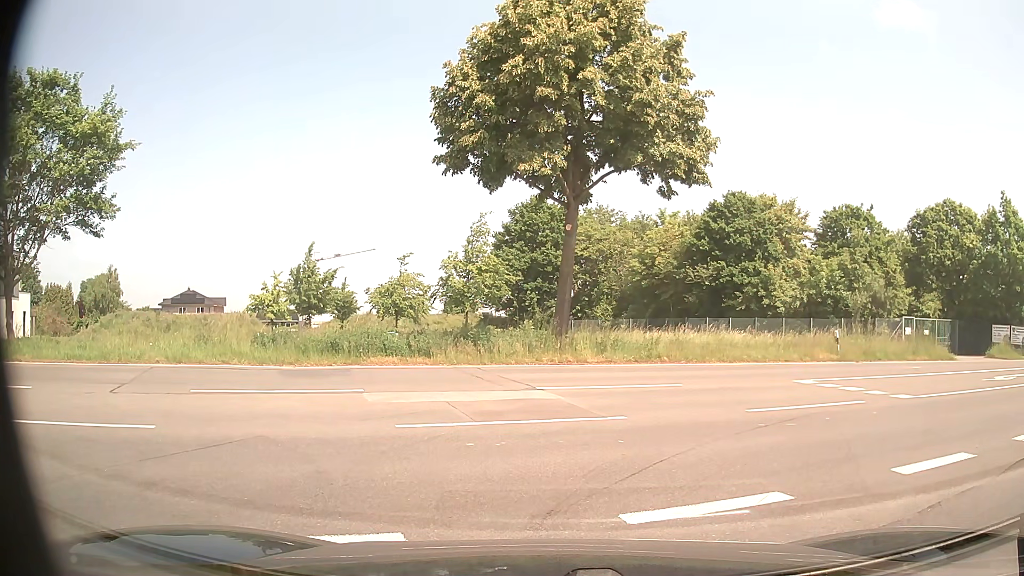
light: Day
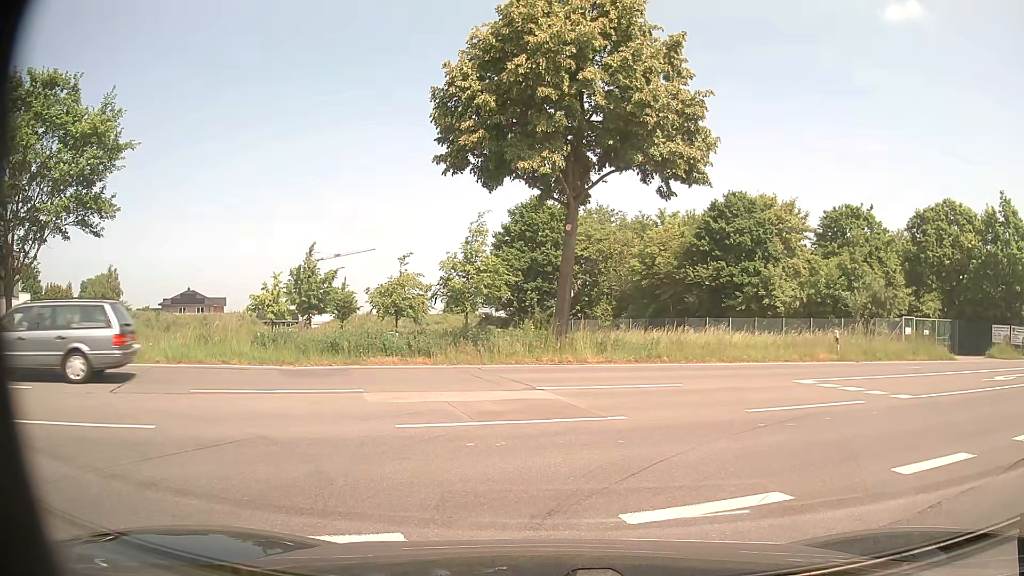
(0.0, 0.0) m; 0°
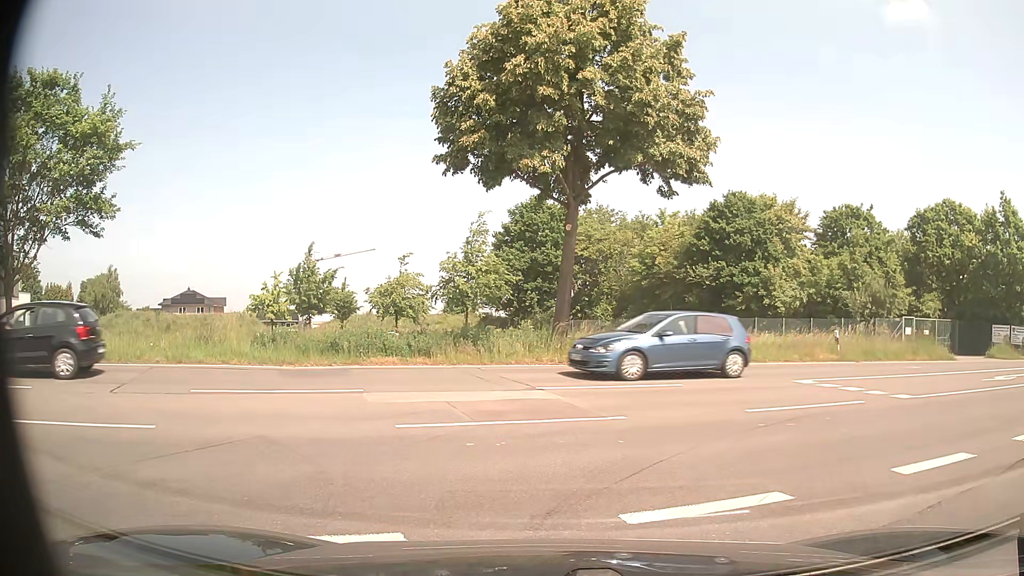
(0.0, 0.0) m; 0°
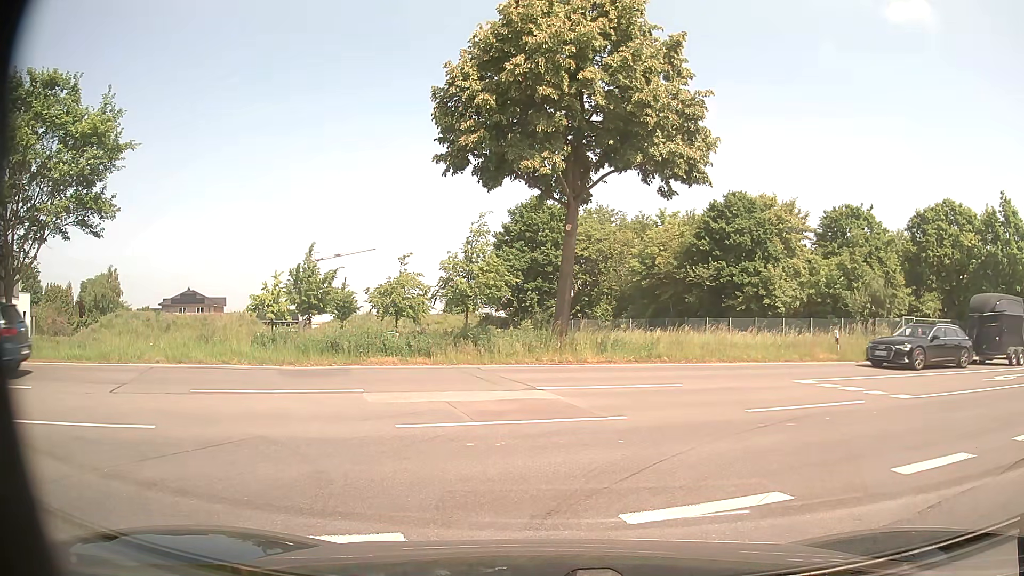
(0.0, 0.0) m; 0°
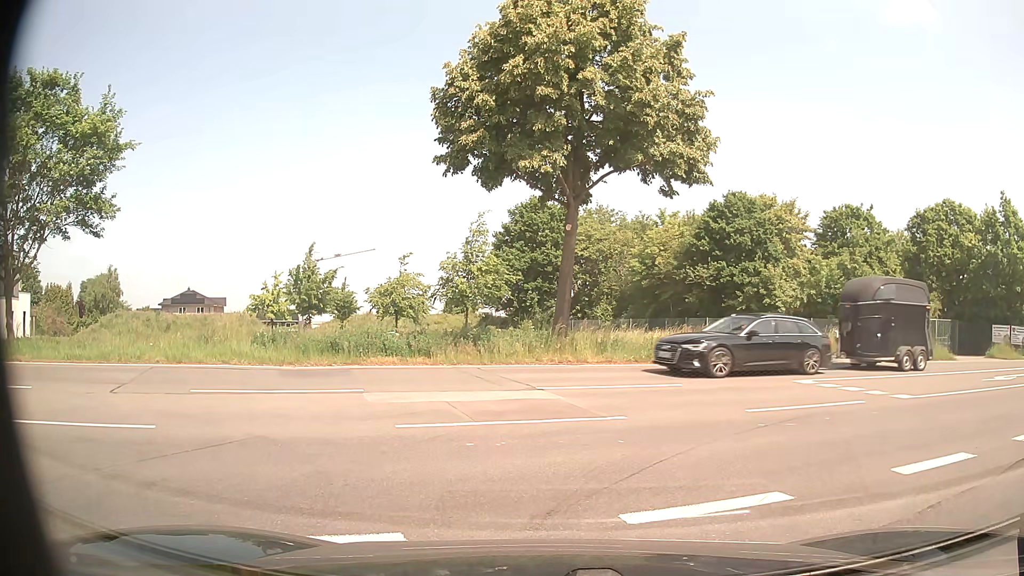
(0.0, 0.0) m; 0°
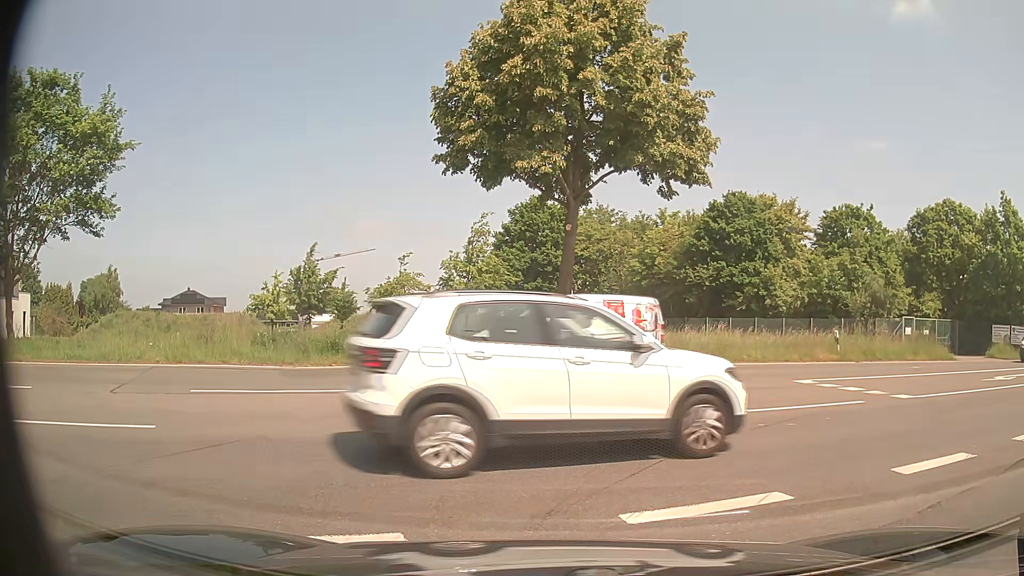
(0.0, 0.0) m; 0°
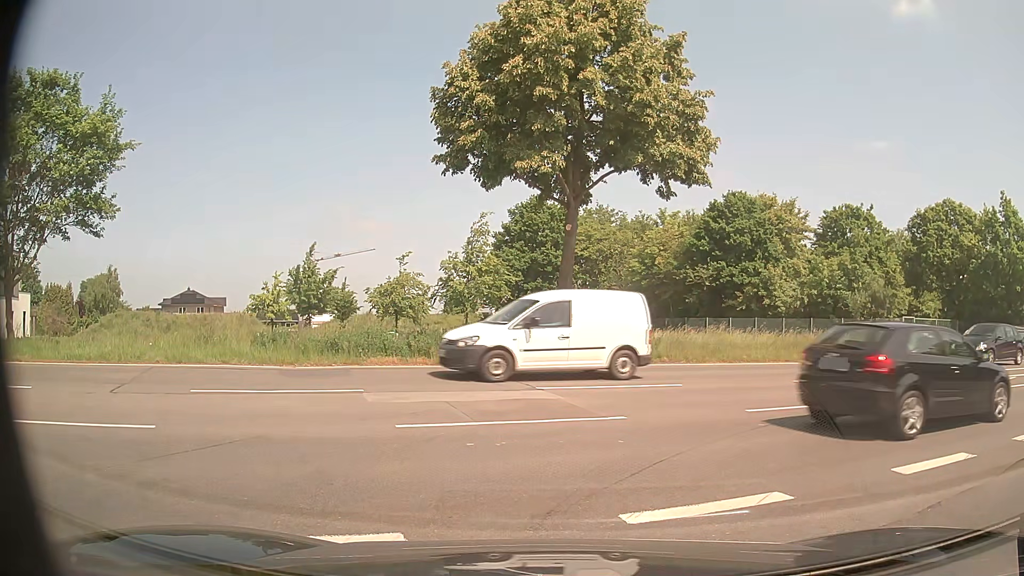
(0.0, 0.0) m; 0°
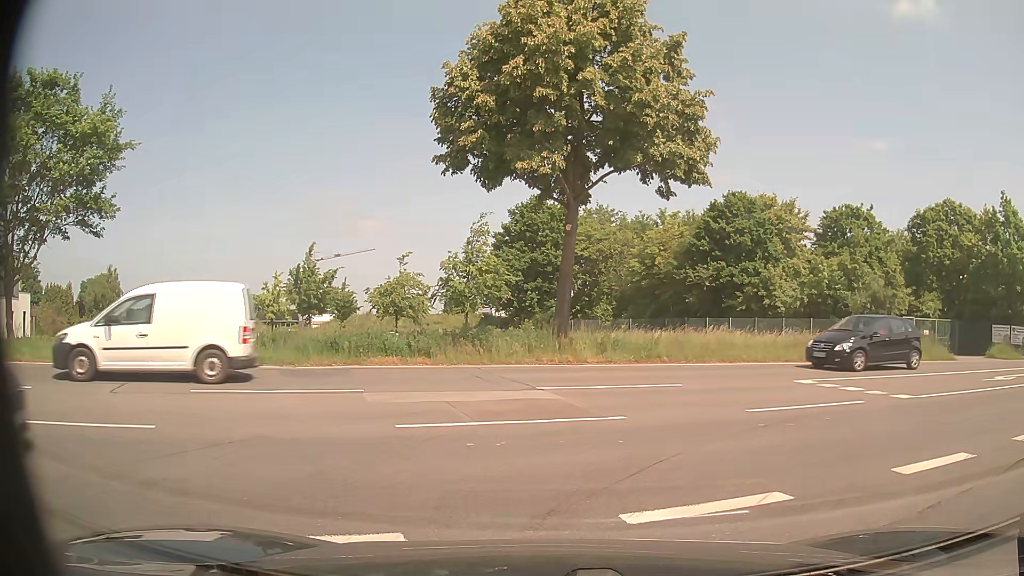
(0.0, 0.0) m; 0°
(+5, +8) (+14, +12) (+24, +15) (+33, +18) (+43, +20) (+53, +22) (+62, +25) (+72, +28) (+82, +31) (+91, +34) m
